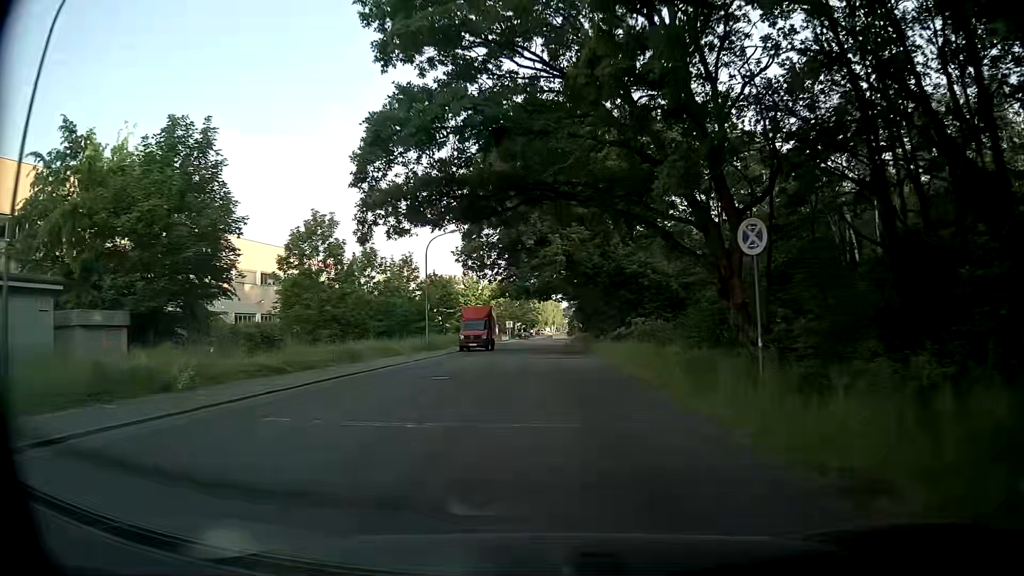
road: unclassified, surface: asphalt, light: Day
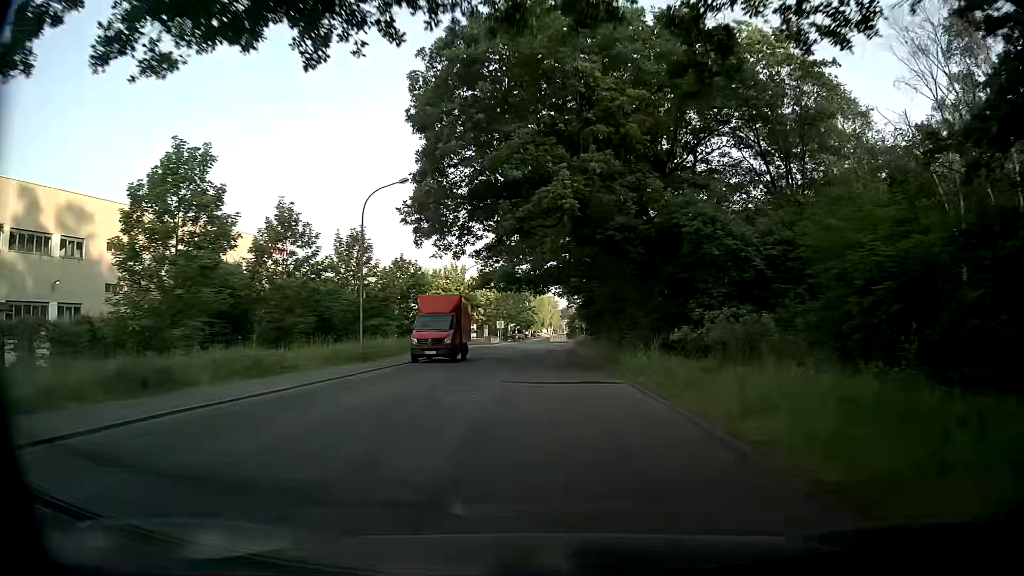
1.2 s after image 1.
(0.0, +15.3) m; +1°
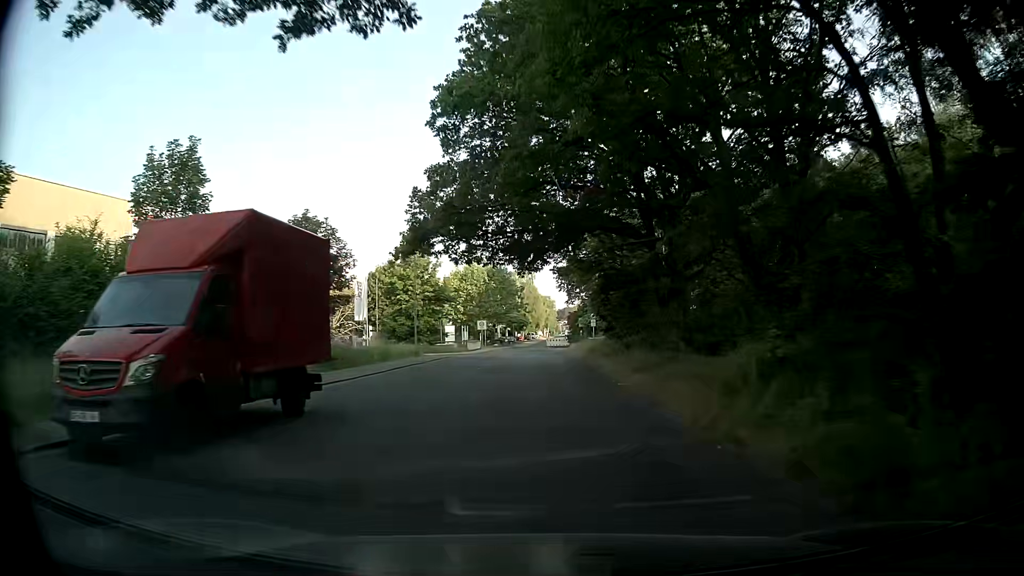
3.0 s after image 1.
(-0.2, +22.6) m; -1°
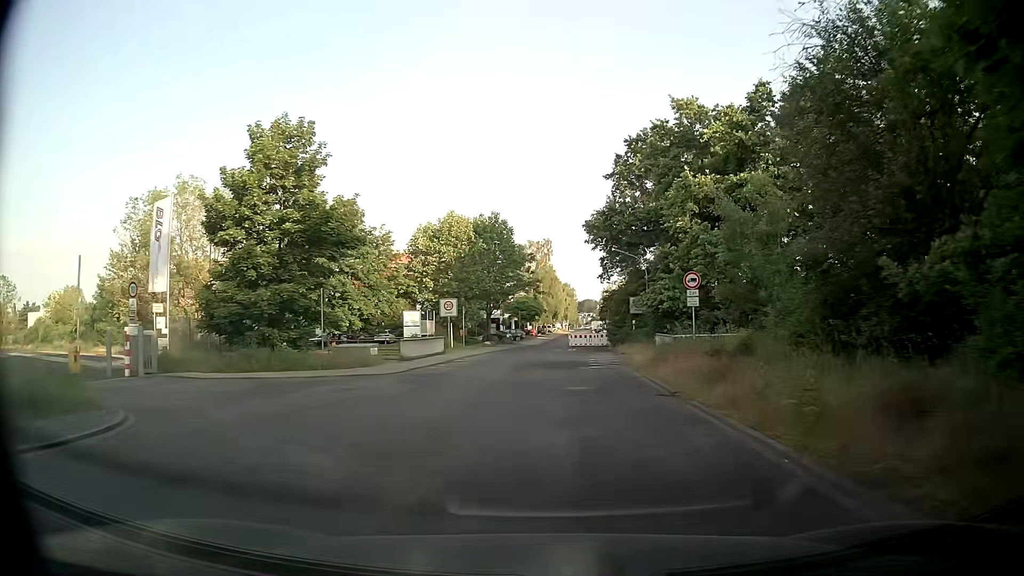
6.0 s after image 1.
(-0.3, +36.1) m; -2°
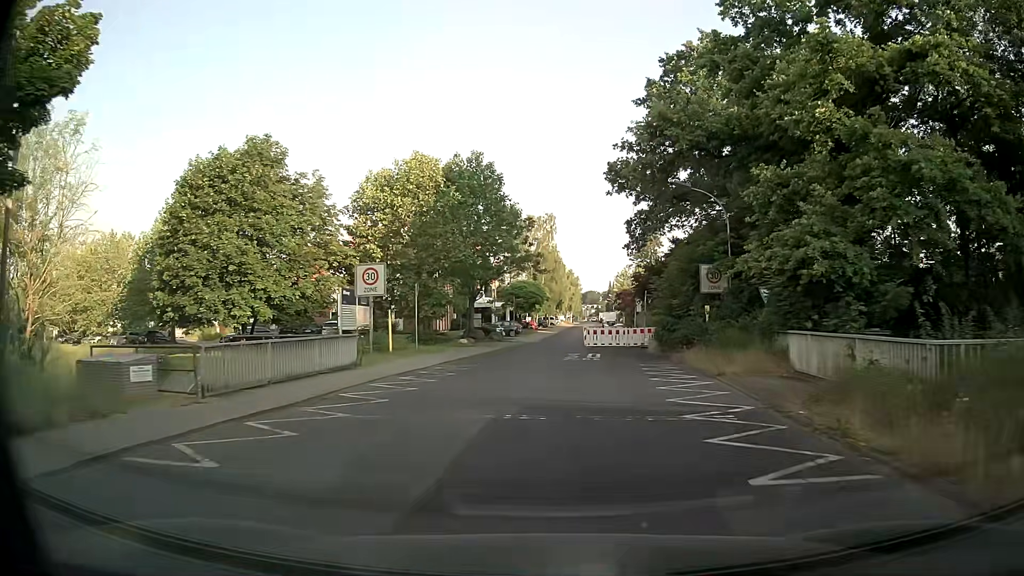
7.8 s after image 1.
(+0.1, +18.8) m; +1°
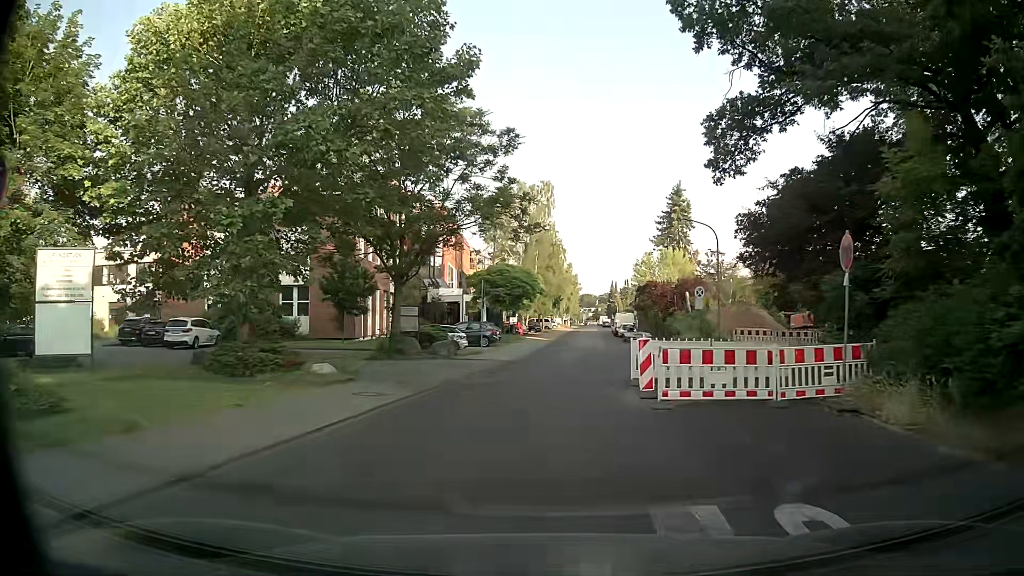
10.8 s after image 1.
(-0.1, +24.7) m; 0°
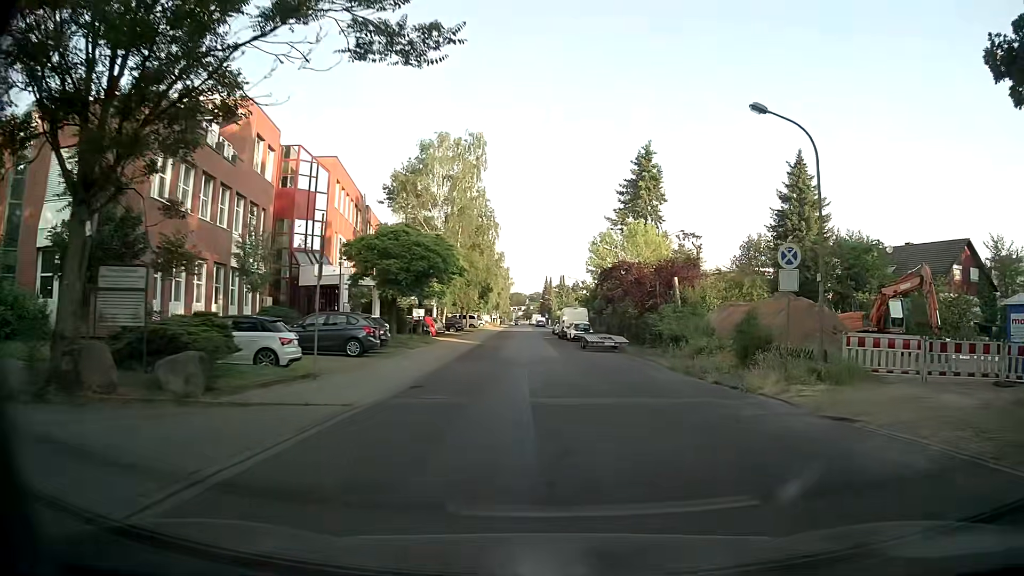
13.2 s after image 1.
(+0.2, +18.3) m; +5°
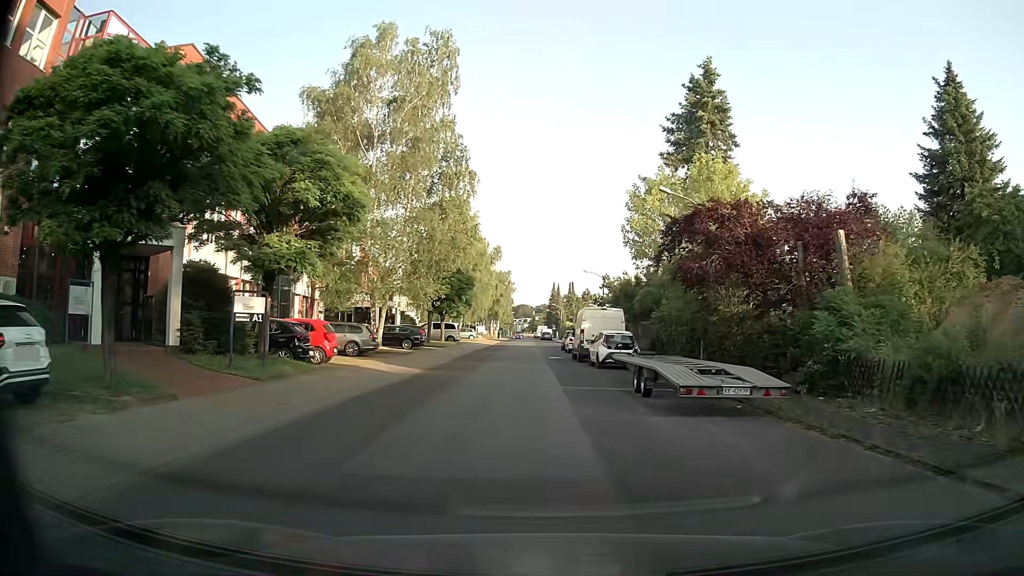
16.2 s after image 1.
(+0.5, +22.3) m; 0°
(0, +10) (0, +20) (0, +30) (0, +40) (0, +50) (0, +60) (+6, +68) (+16, +69) (+26, +69) (+36, +70) m
